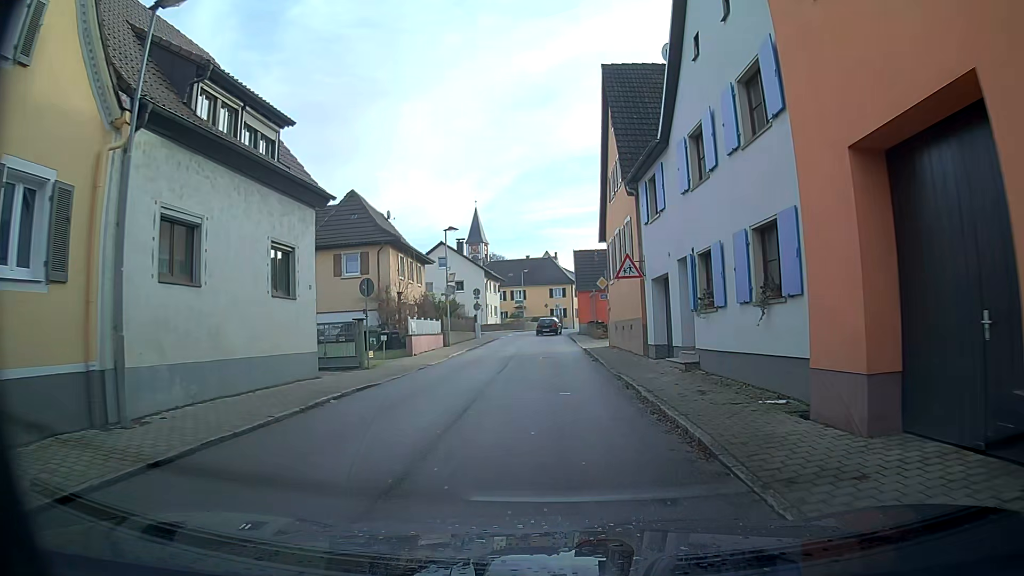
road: secondary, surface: asphalt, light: Day
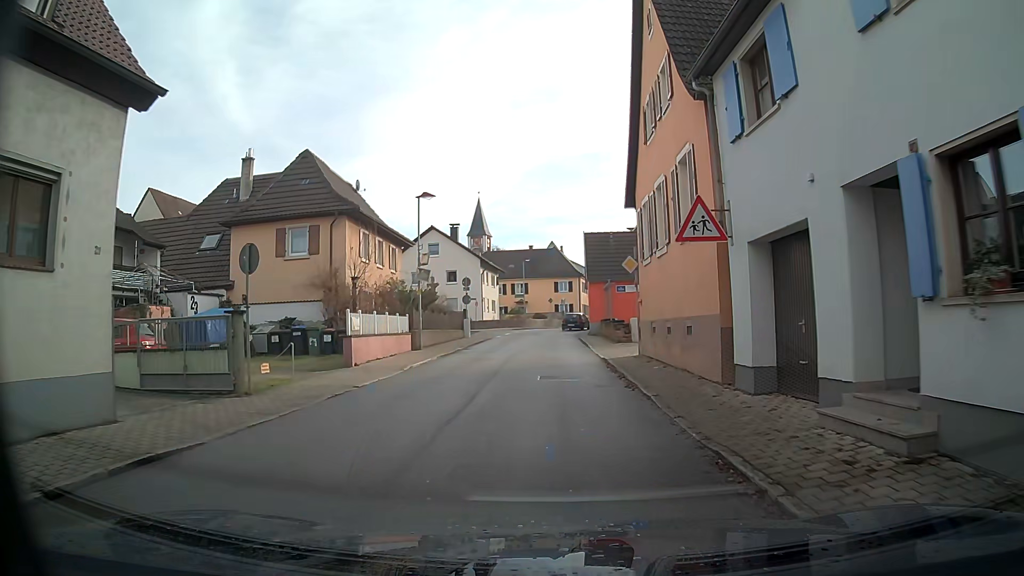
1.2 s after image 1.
(-0.1, +8.9) m; -1°
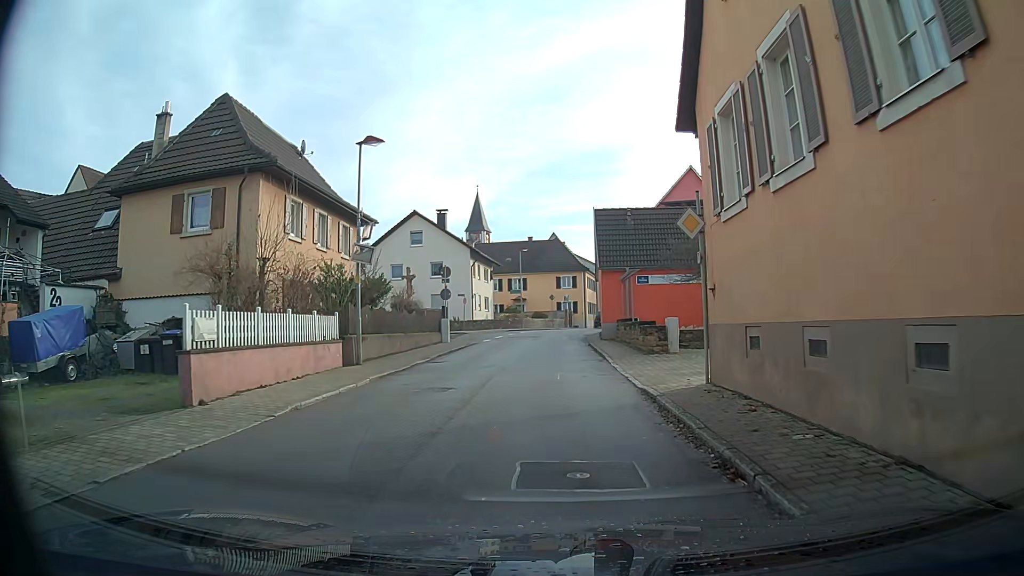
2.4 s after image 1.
(0.0, +9.0) m; 0°
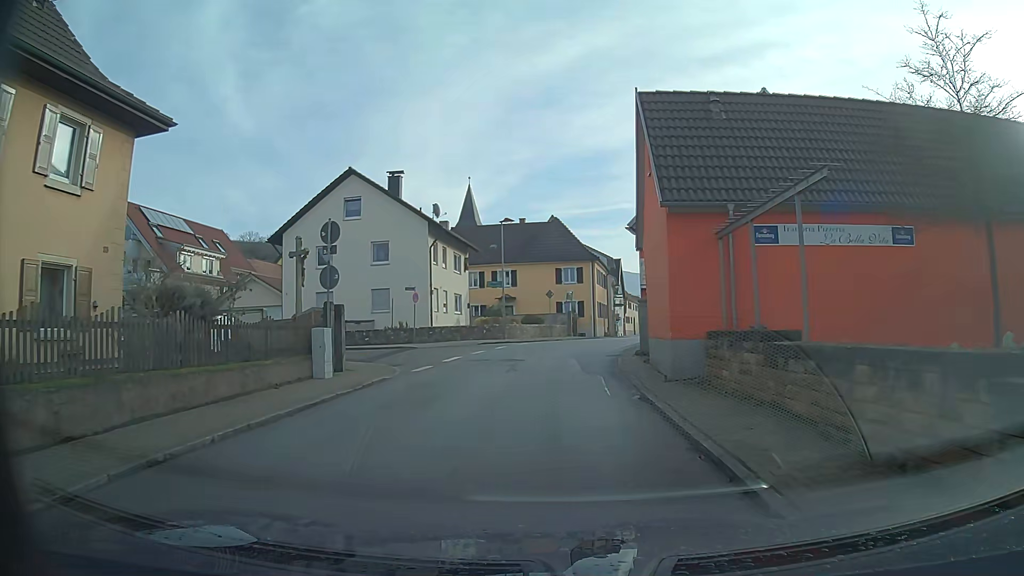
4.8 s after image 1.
(0.0, +17.9) m; 0°
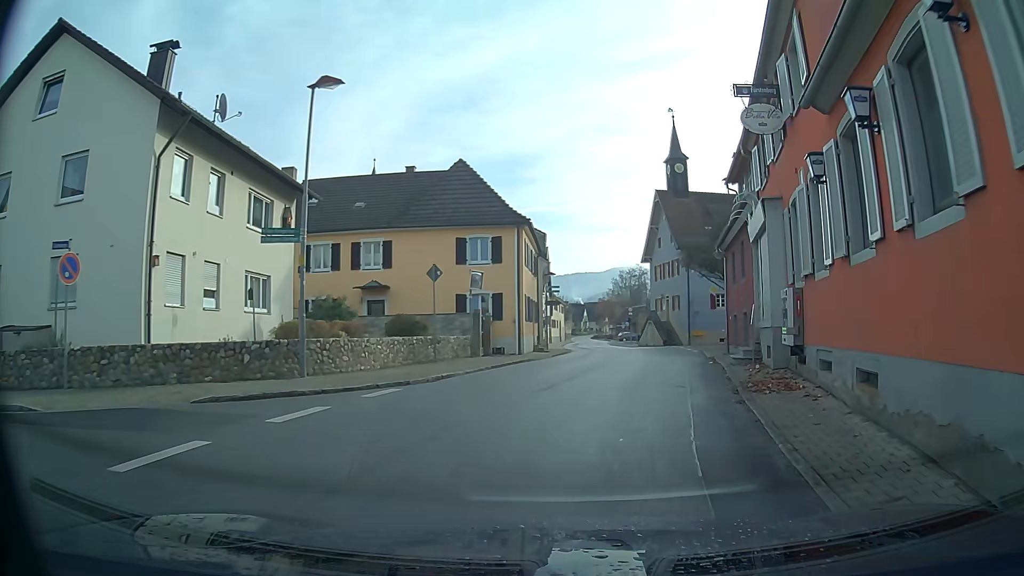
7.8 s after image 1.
(+1.0, +22.1) m; +10°
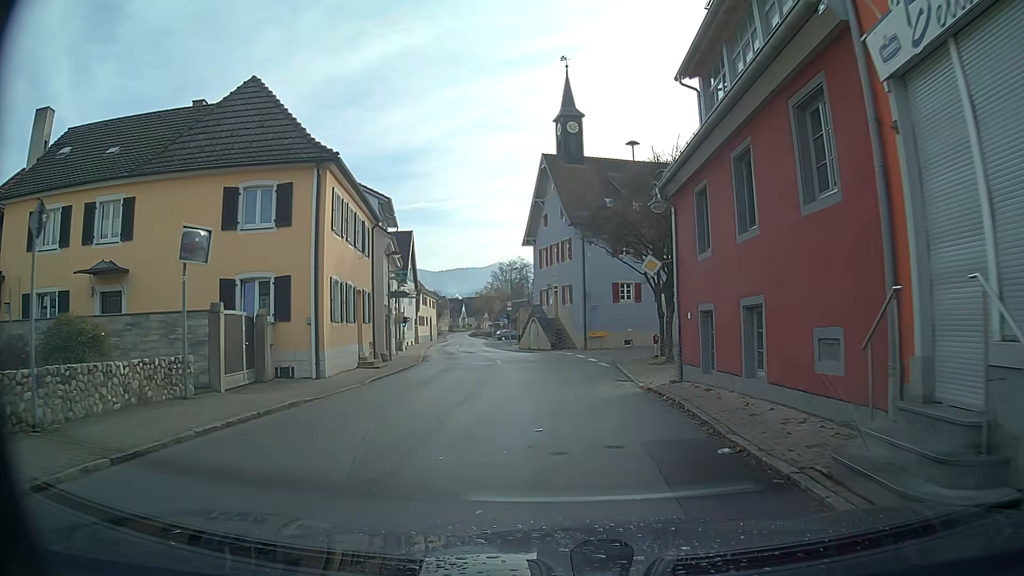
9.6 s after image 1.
(+1.3, +13.2) m; +9°
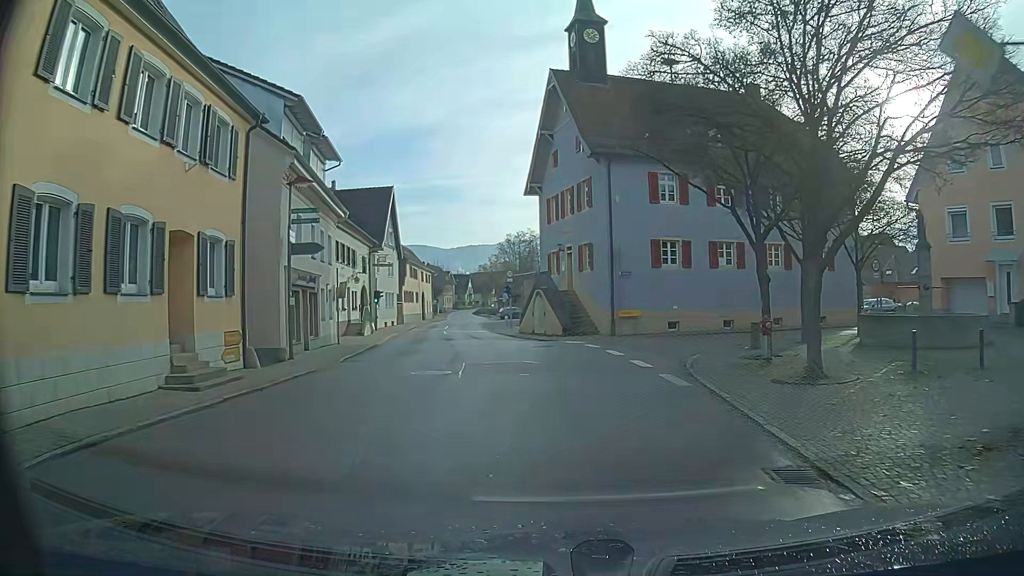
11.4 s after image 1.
(-0.5, +13.7) m; -4°
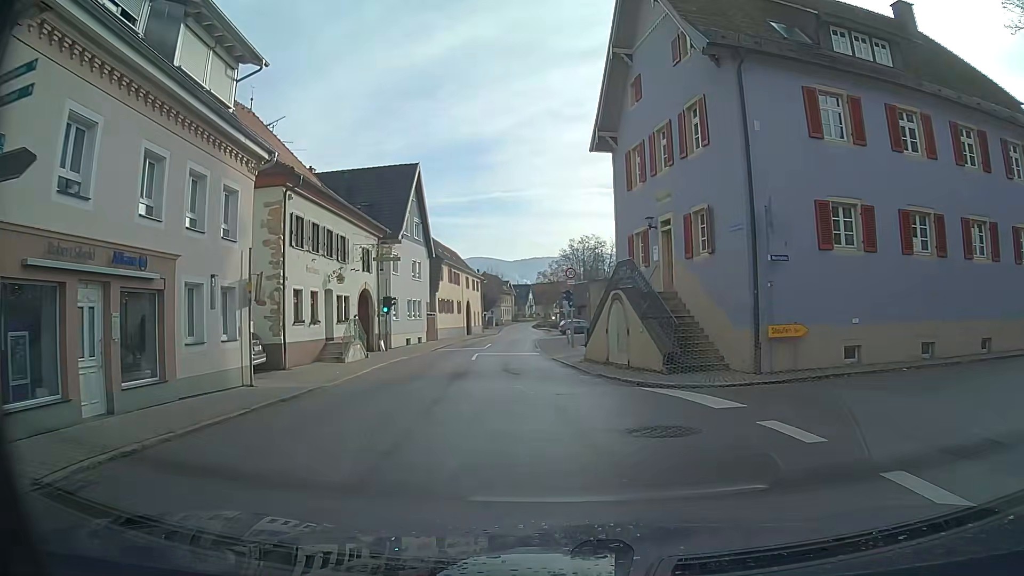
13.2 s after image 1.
(-0.7, +14.0) m; -6°
(0, +10) (-1, +20) (-1, +30) (-1, +40) (-1, +50) (-1, +60) (-1, +70) (-1, +80) (-2, +90) (-2, +100) m
